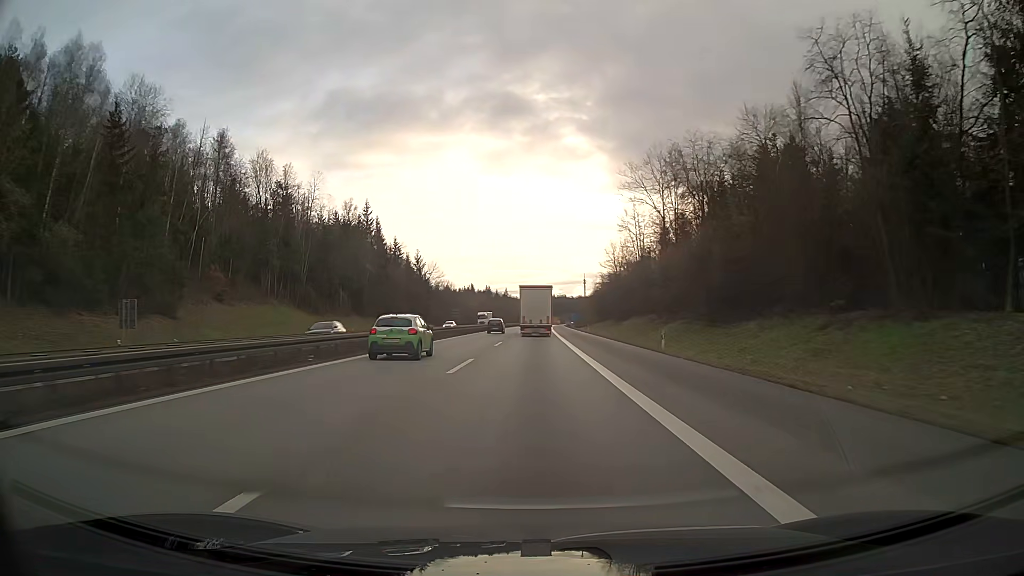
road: motorway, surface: asphalt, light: Day
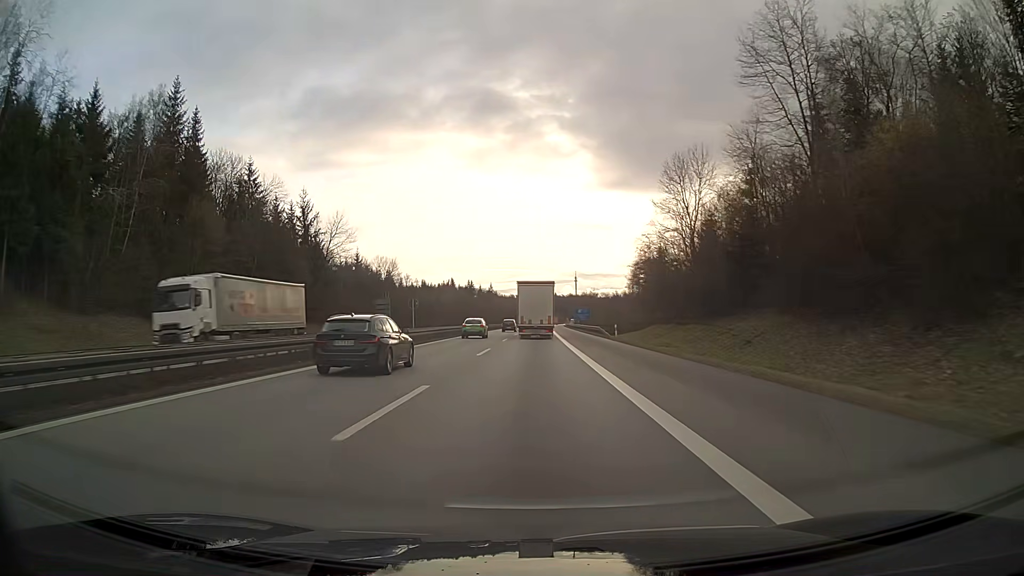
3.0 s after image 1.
(+0.6, +80.8) m; +1°
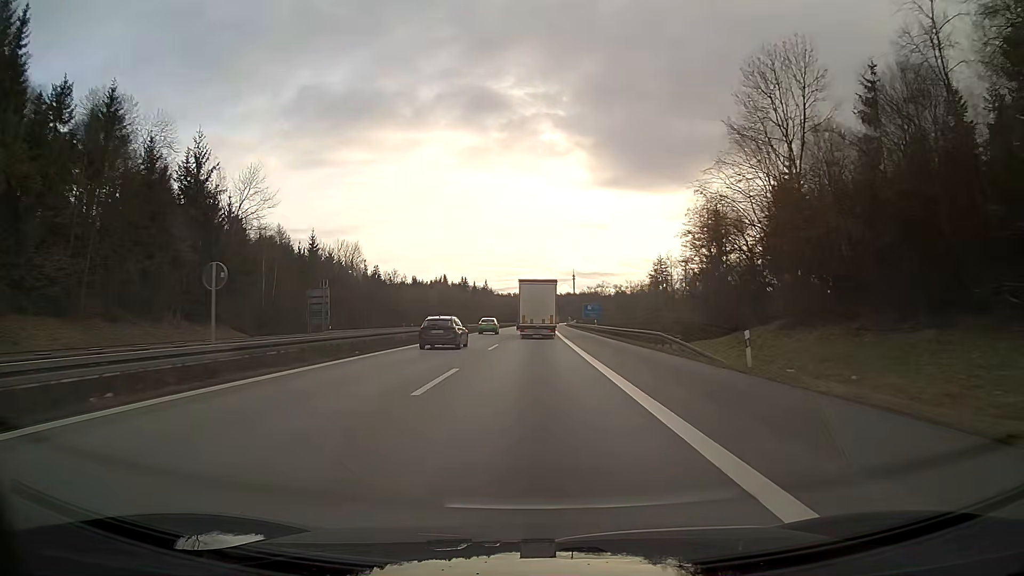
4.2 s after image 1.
(+0.1, +31.3) m; 0°
